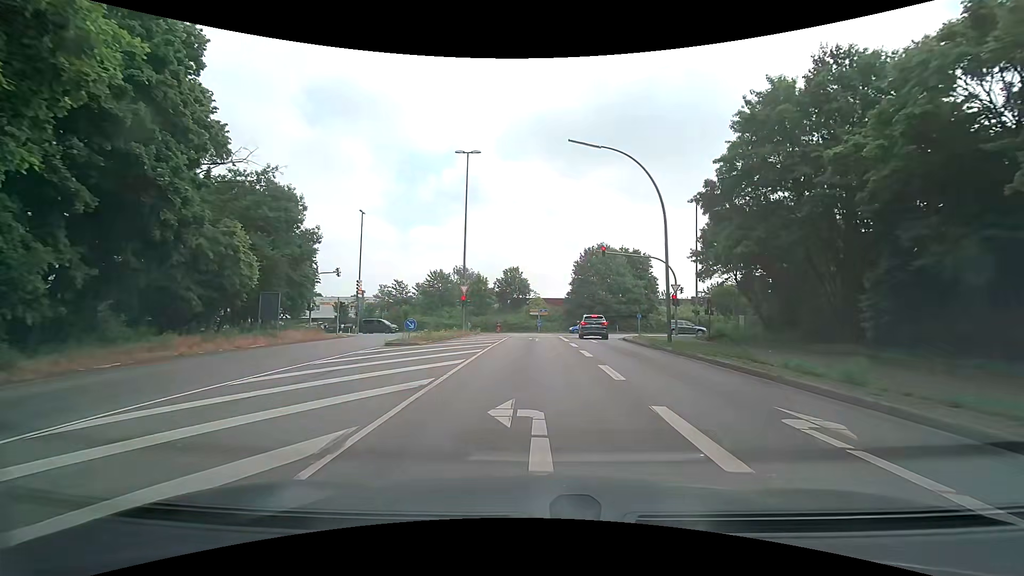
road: secondary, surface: asphalt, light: Day
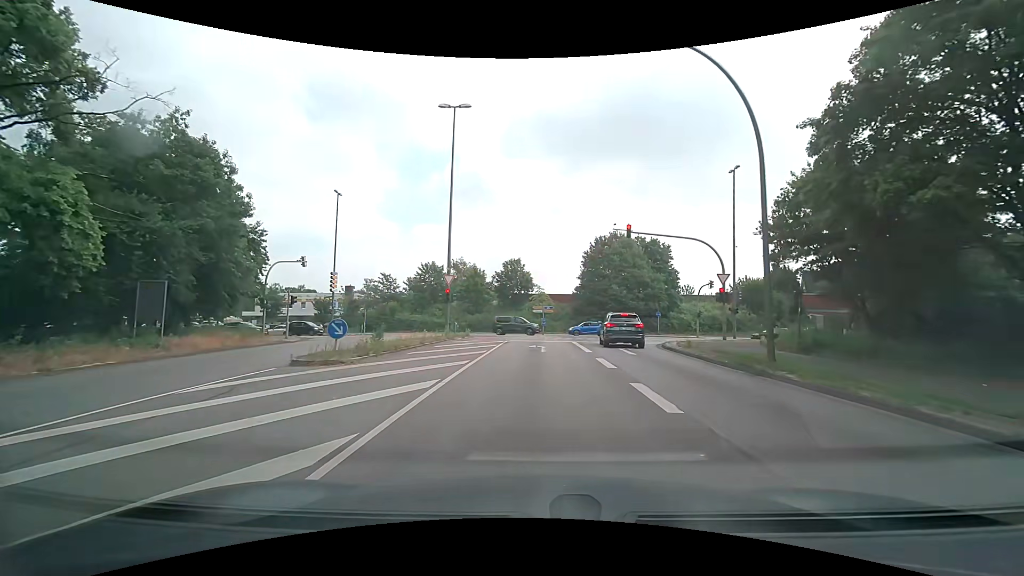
(0.0, +9.4) m; -1°
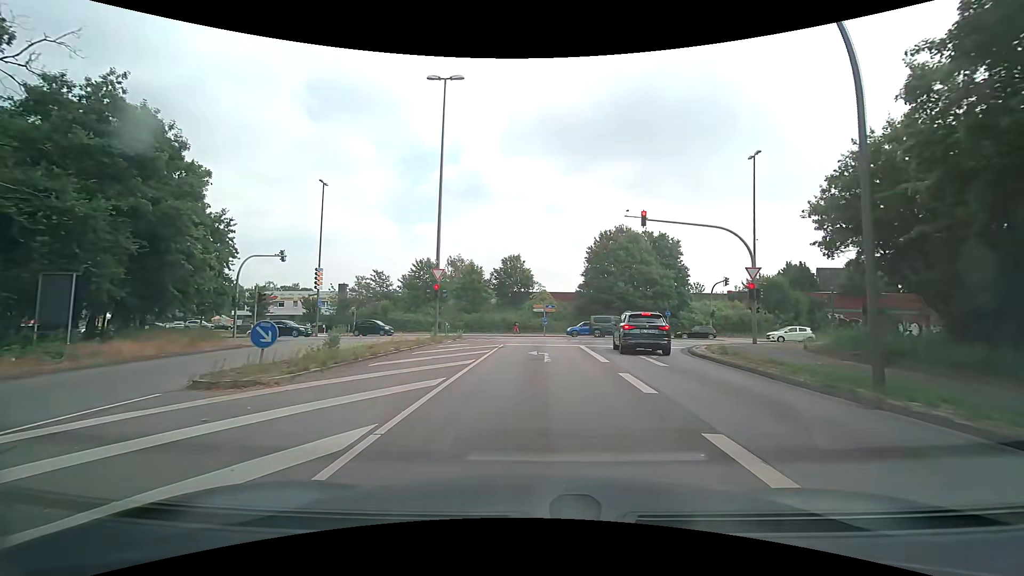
(0.0, +4.1) m; 0°
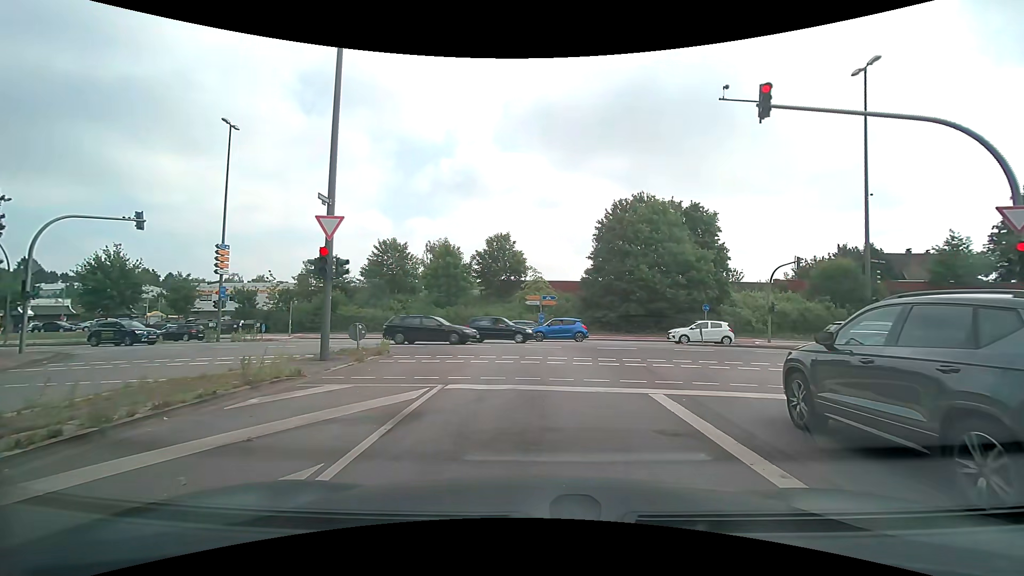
(+0.2, +15.0) m; +2°
